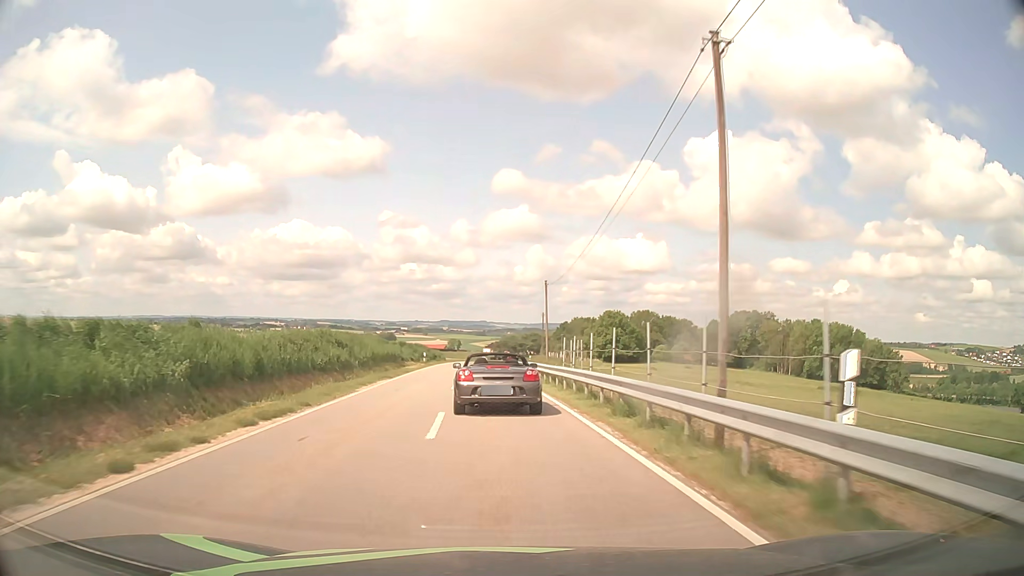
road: tertiary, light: Day
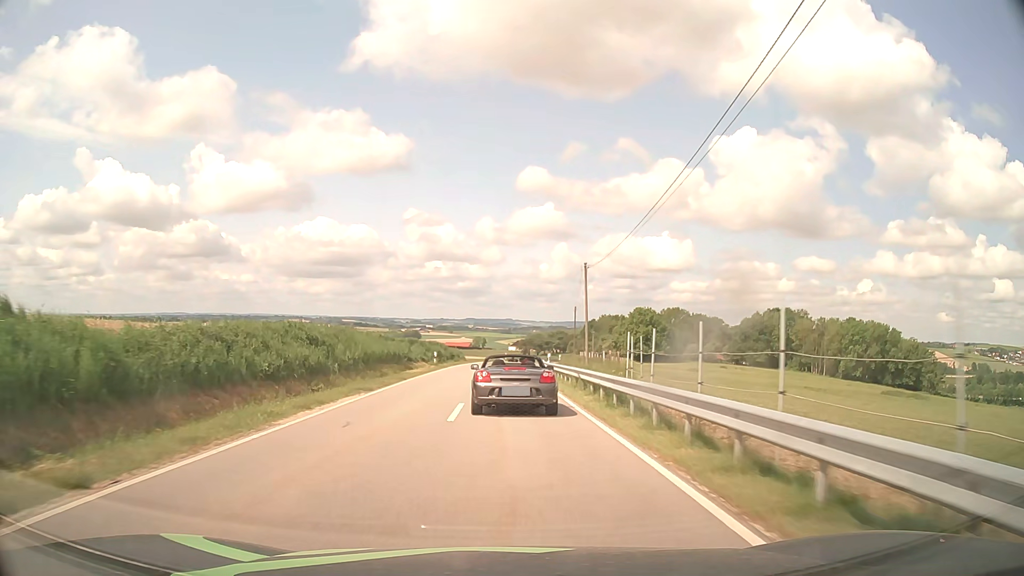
(-0.2, +9.6) m; -3°
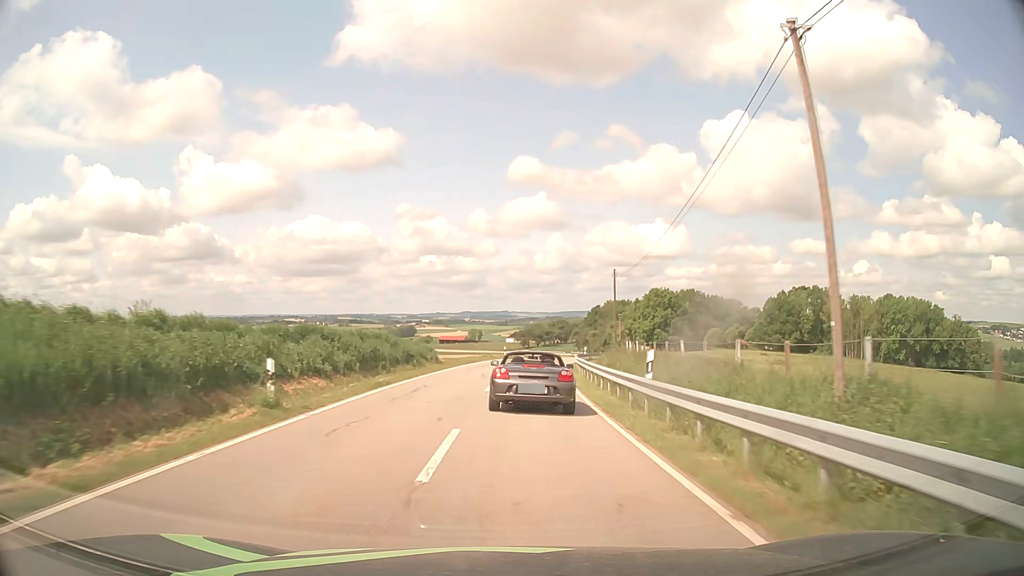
(-0.2, +30.1) m; 0°
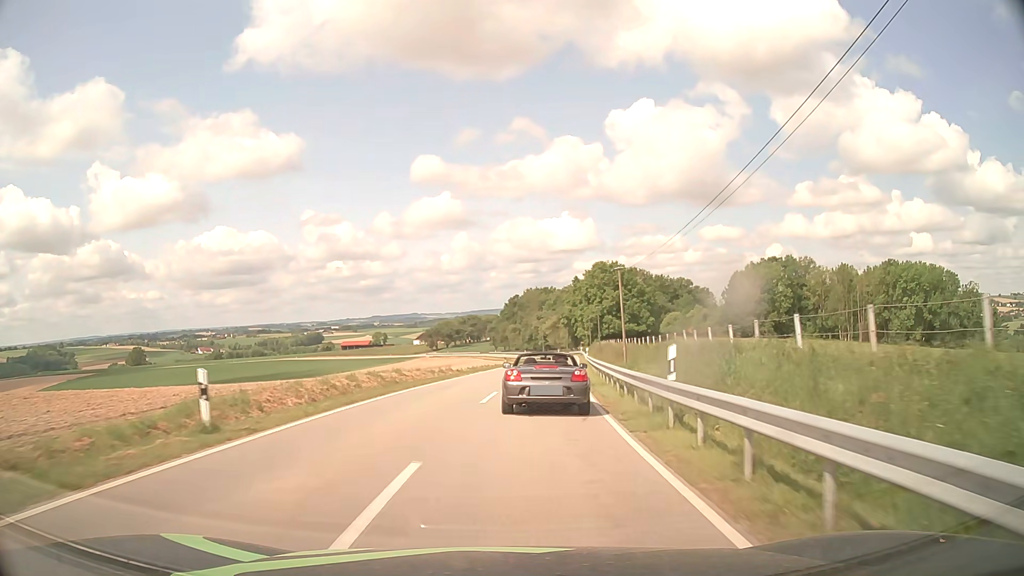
(+2.7, +50.8) m; +7°
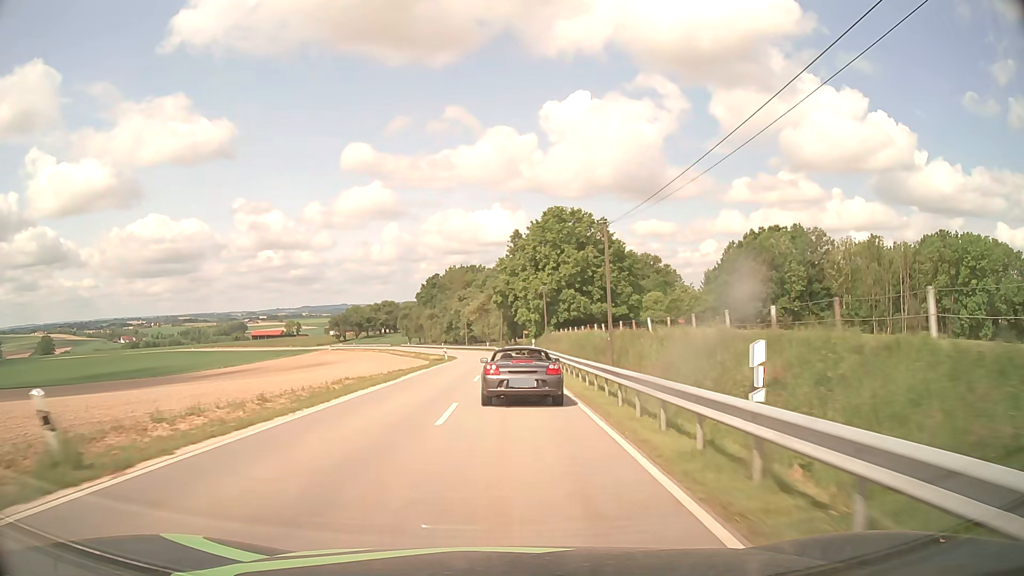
(+4.2, +53.2) m; +6°
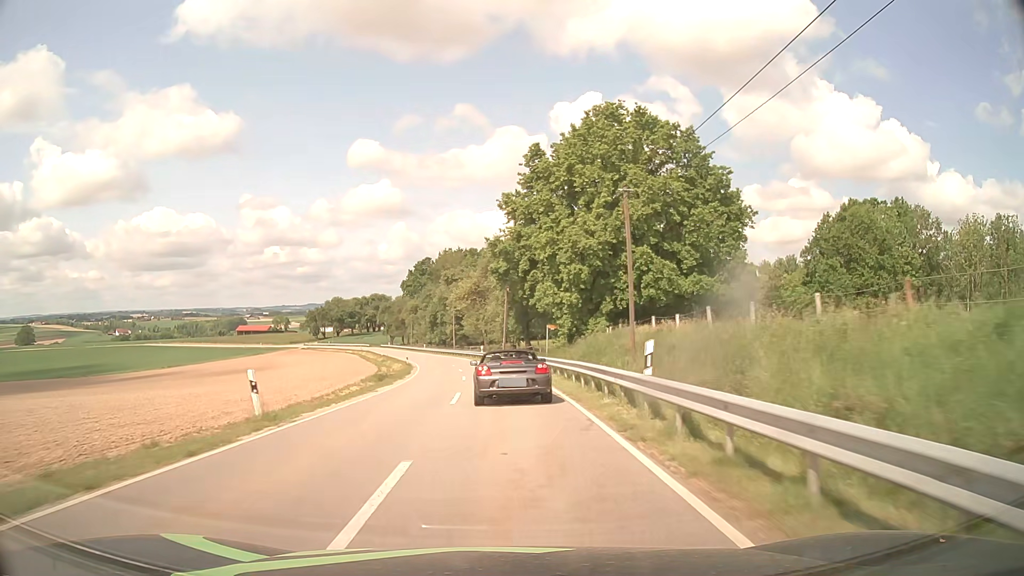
(-0.1, +43.2) m; -1°
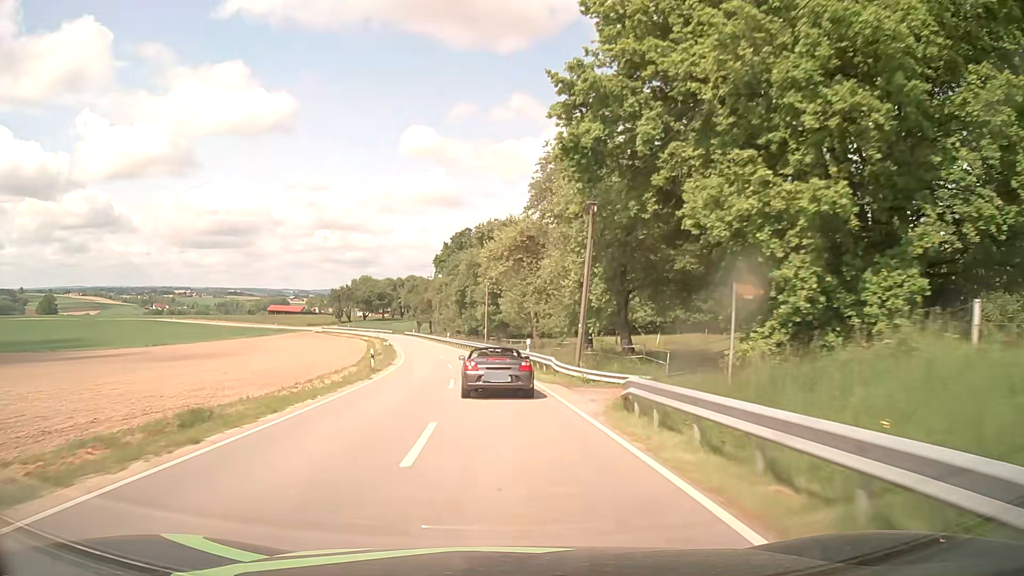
(-0.9, +32.7) m; -4°
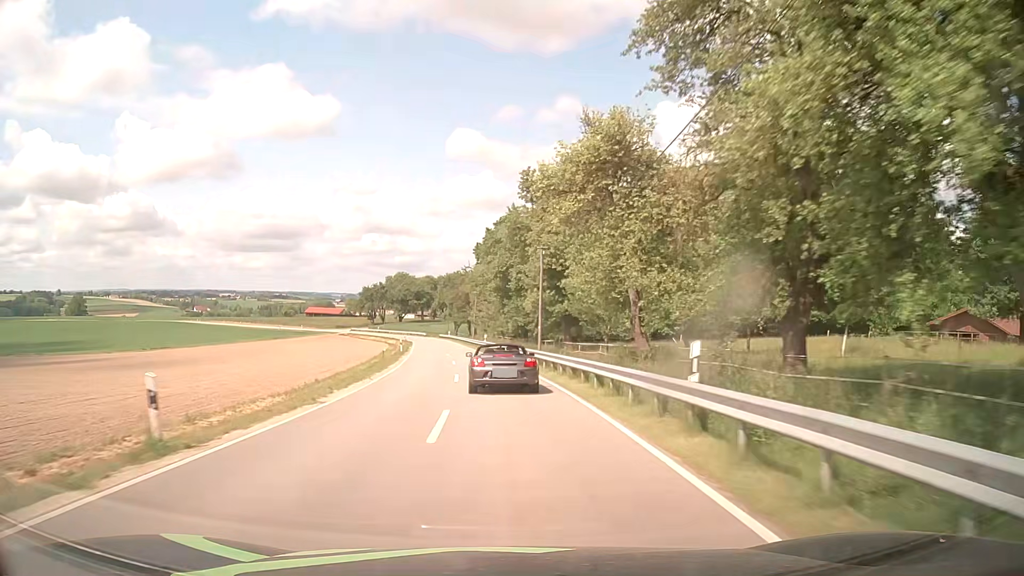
(-0.9, +22.5) m; -5°
(0, +10) (0, +20) (-1, +30) (-2, +40) (-3, +50) (-4, +60) (-6, +70) (-7, +80) (-8, +90) (-10, +99) m
